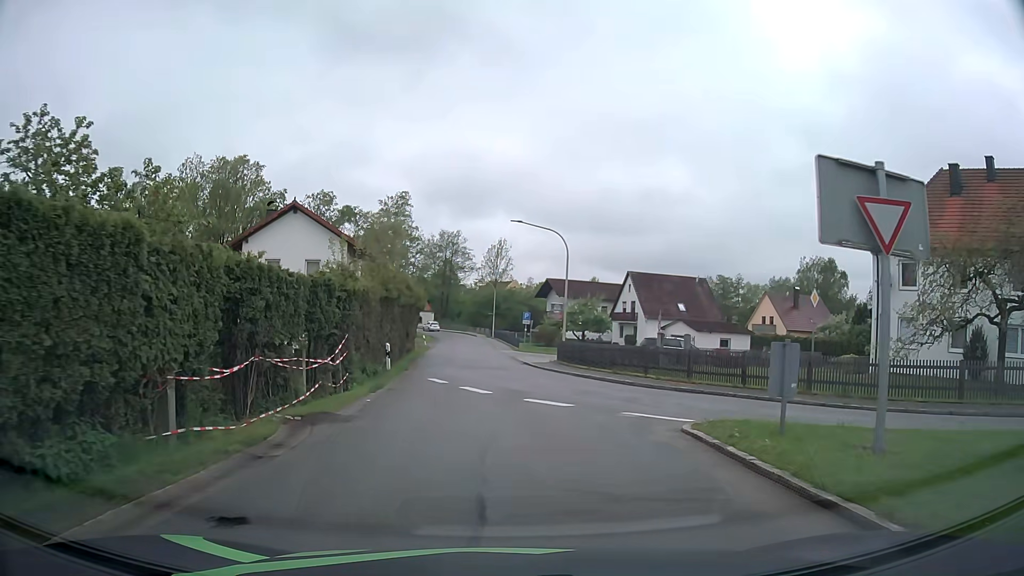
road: tertiary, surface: asphalt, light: Day
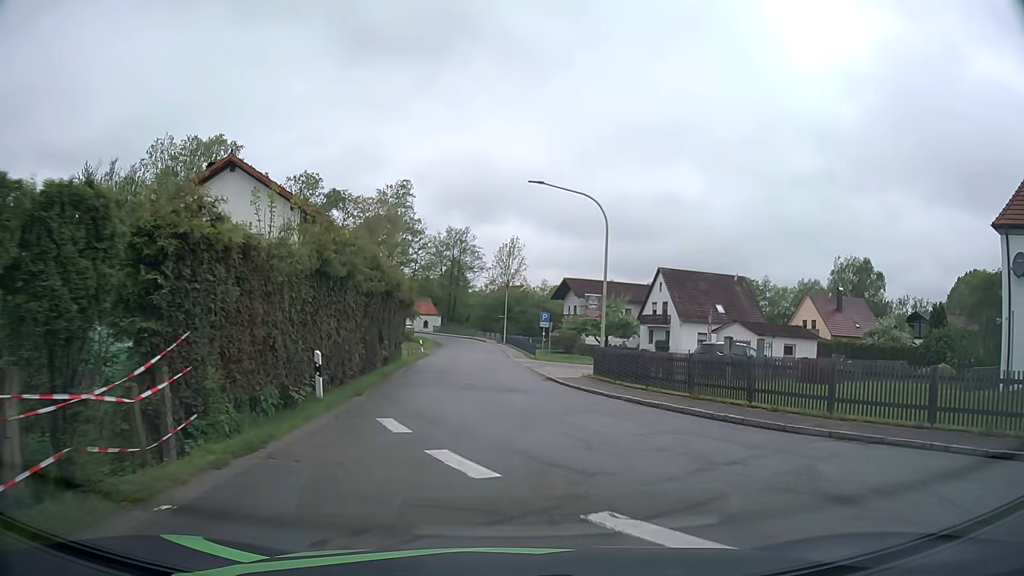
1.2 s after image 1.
(-0.1, +9.9) m; -2°
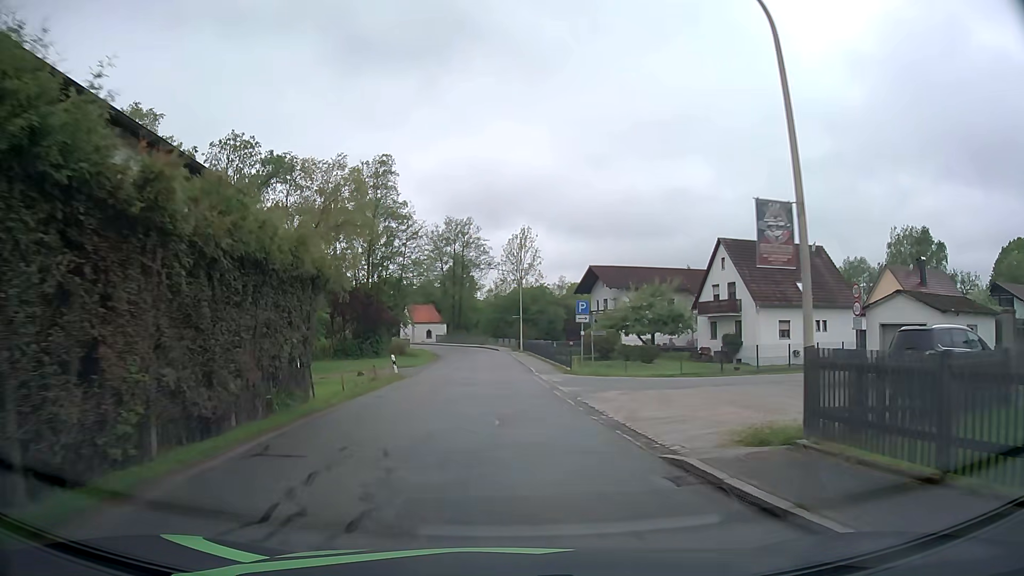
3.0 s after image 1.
(+0.1, +17.0) m; -1°
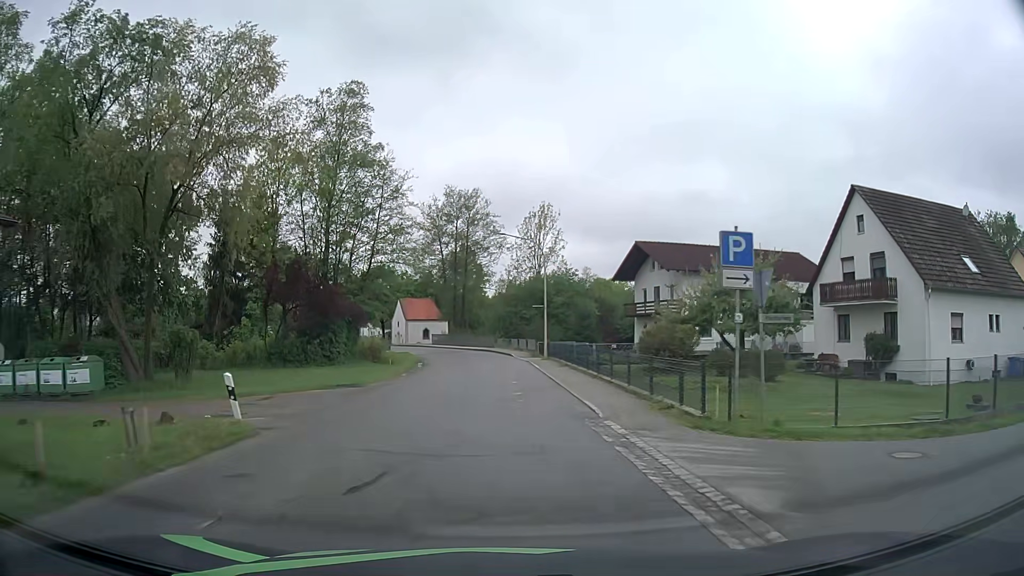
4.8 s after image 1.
(-0.3, +19.6) m; -1°
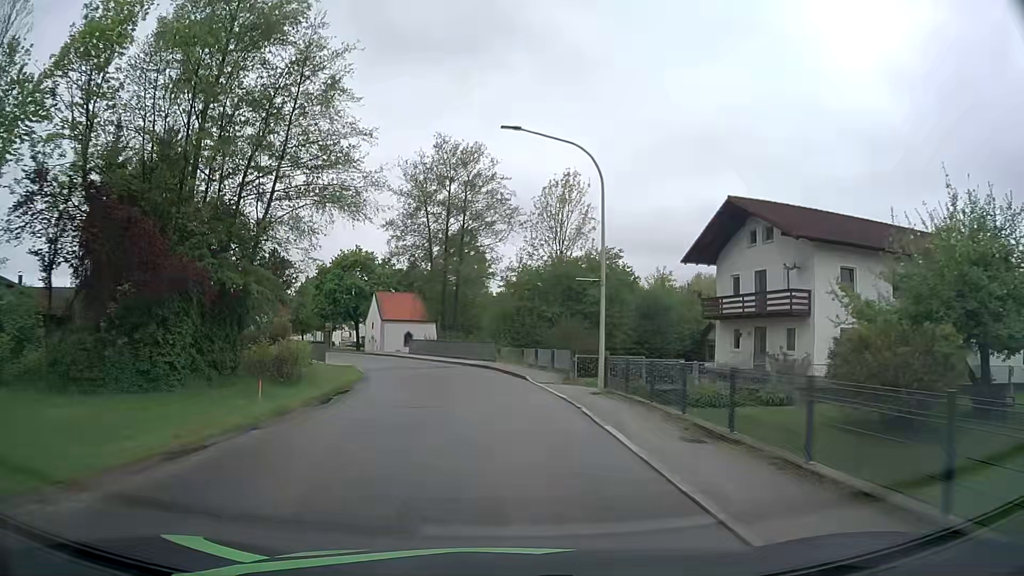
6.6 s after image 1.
(-0.1, +21.4) m; -1°
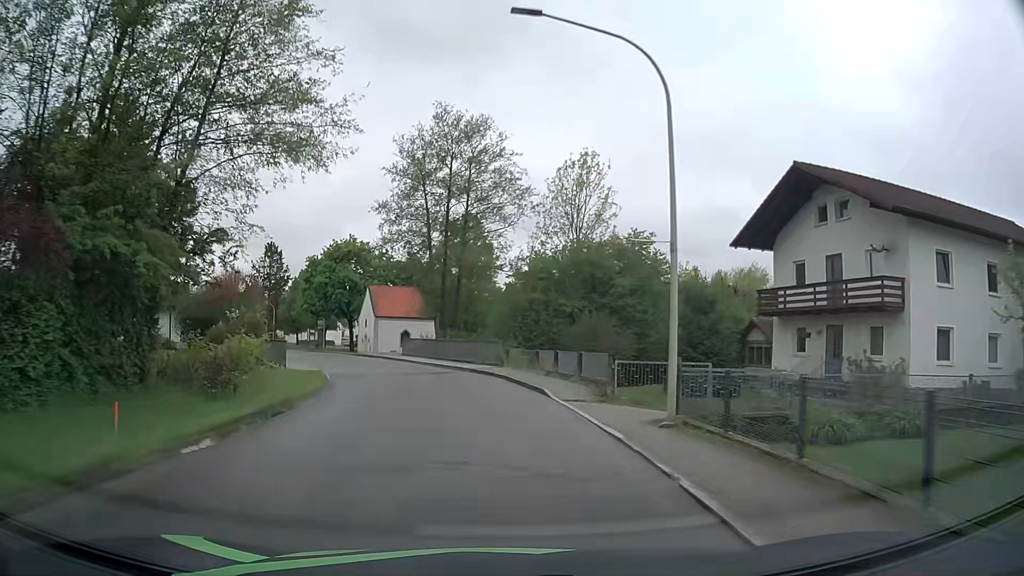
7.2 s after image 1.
(0.0, +7.3) m; -1°
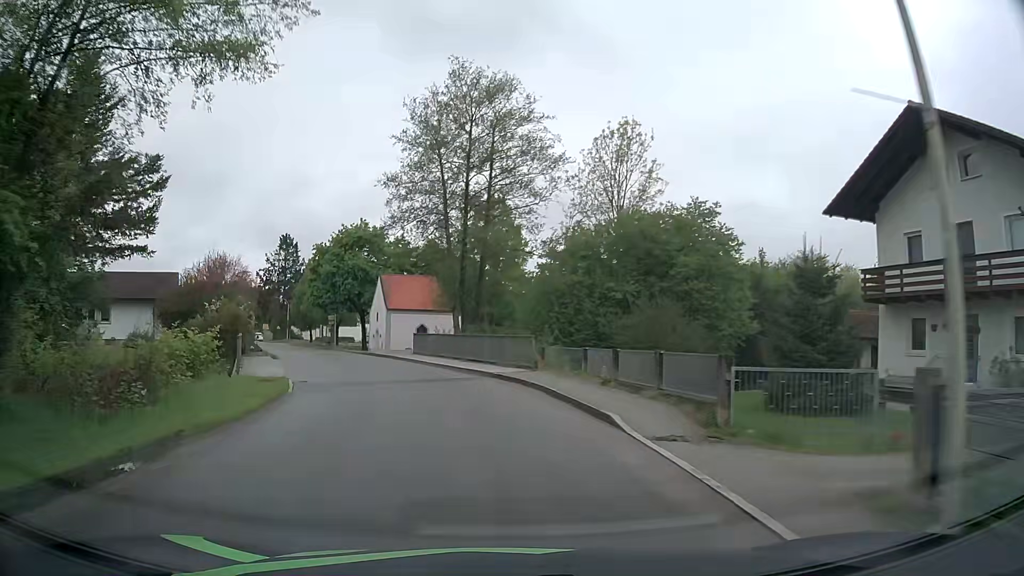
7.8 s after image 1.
(-0.1, +7.3) m; -2°
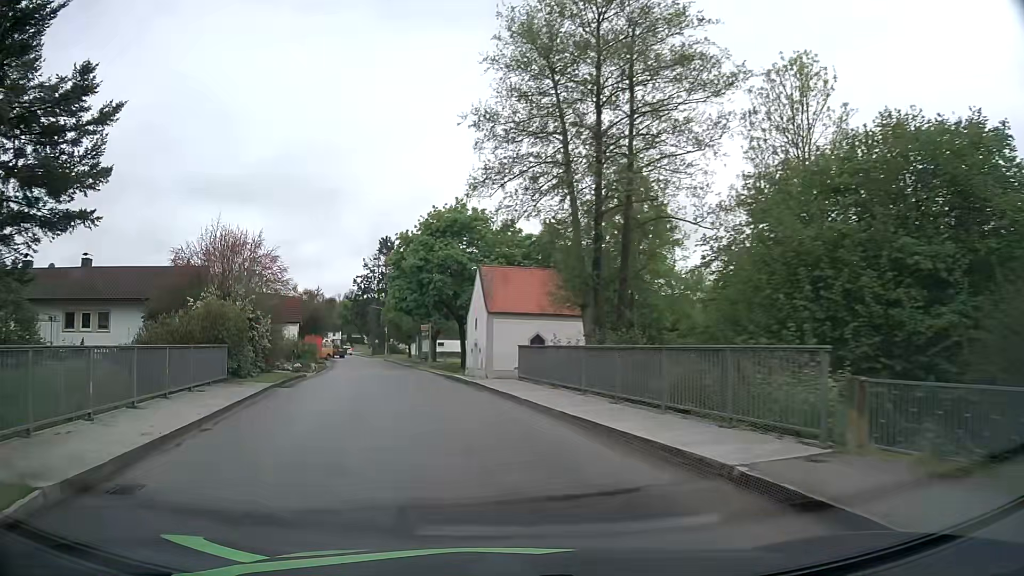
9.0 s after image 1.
(-1.1, +14.2) m; -11°
(-1, +10) (-2, +20) (-4, +30) (-6, +39) (-8, +49) (-10, +59) (-13, +69) (-15, +78) (-18, +88) (-21, +97) m
